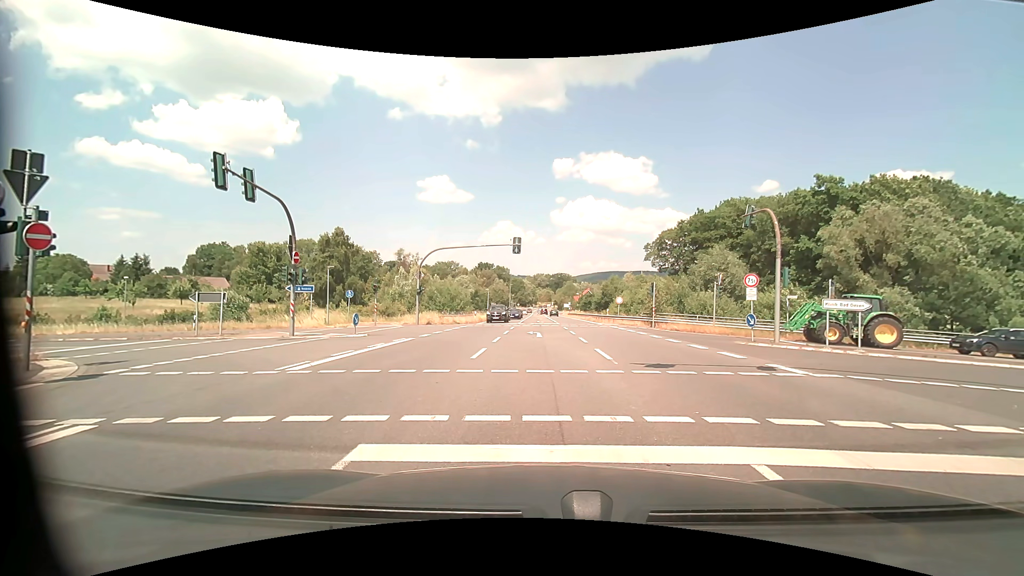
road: secondary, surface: asphalt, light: Day
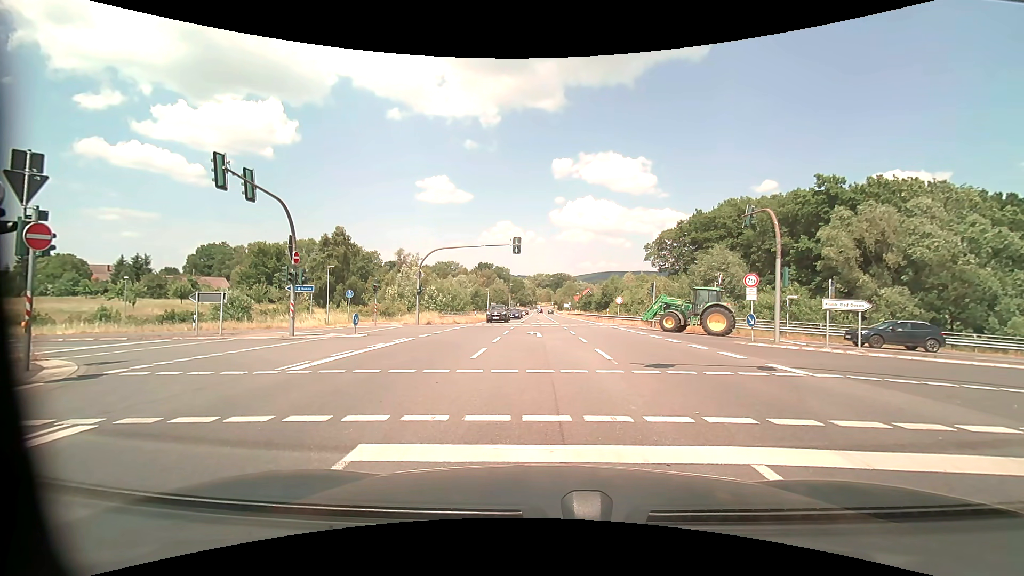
(0.0, 0.0) m; 0°
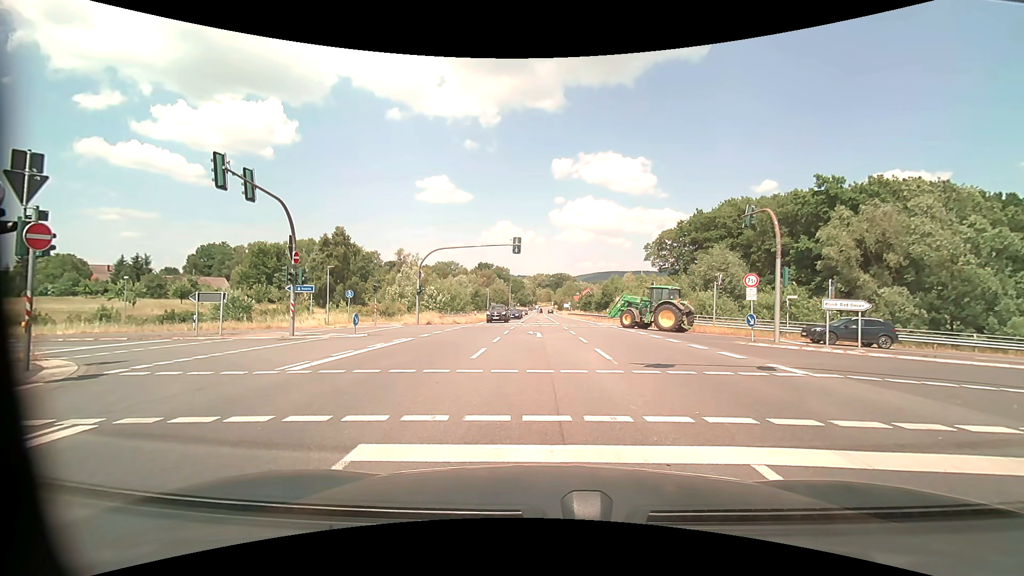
(0.0, 0.0) m; 0°
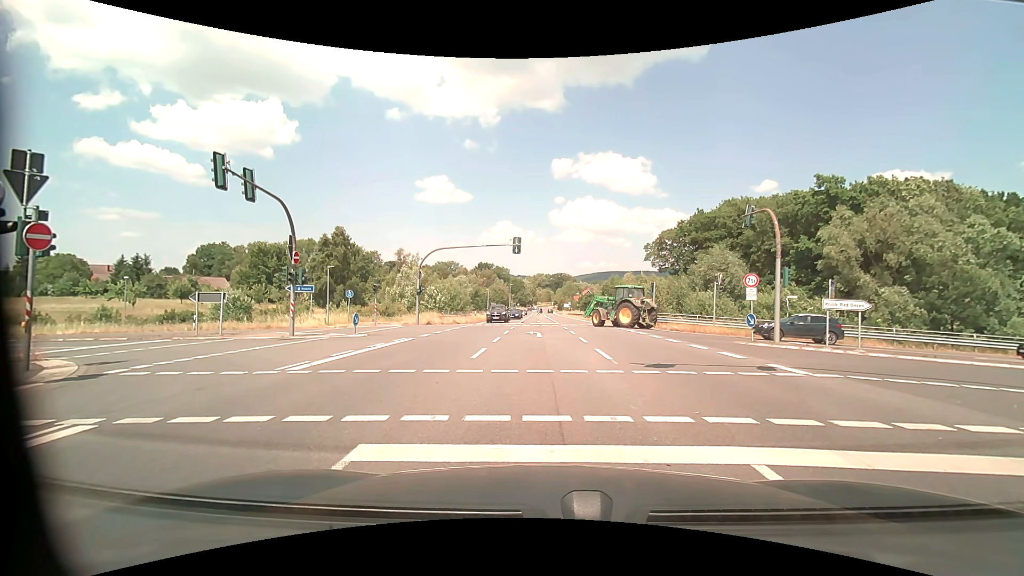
(0.0, 0.0) m; 0°
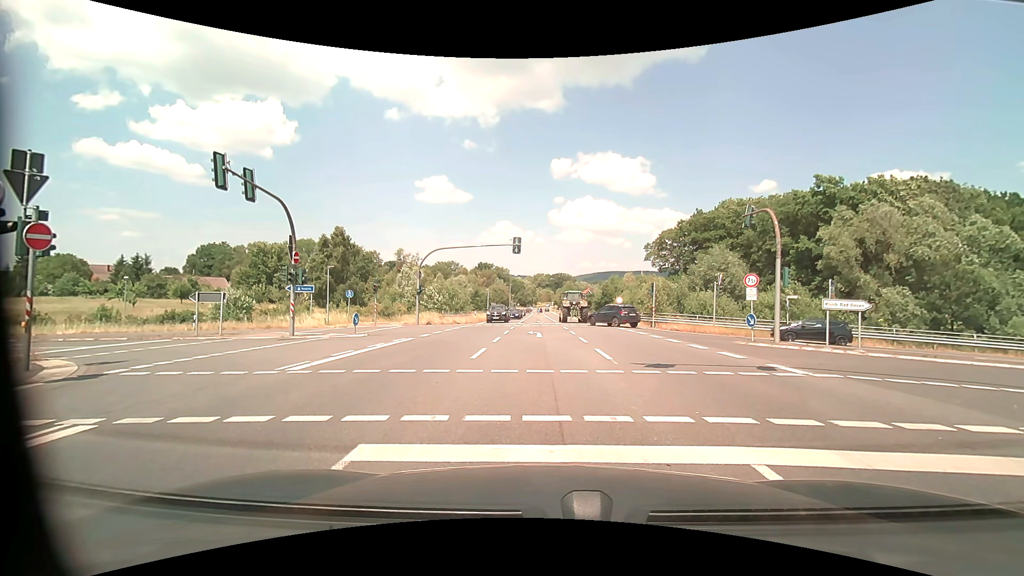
(0.0, 0.0) m; 0°
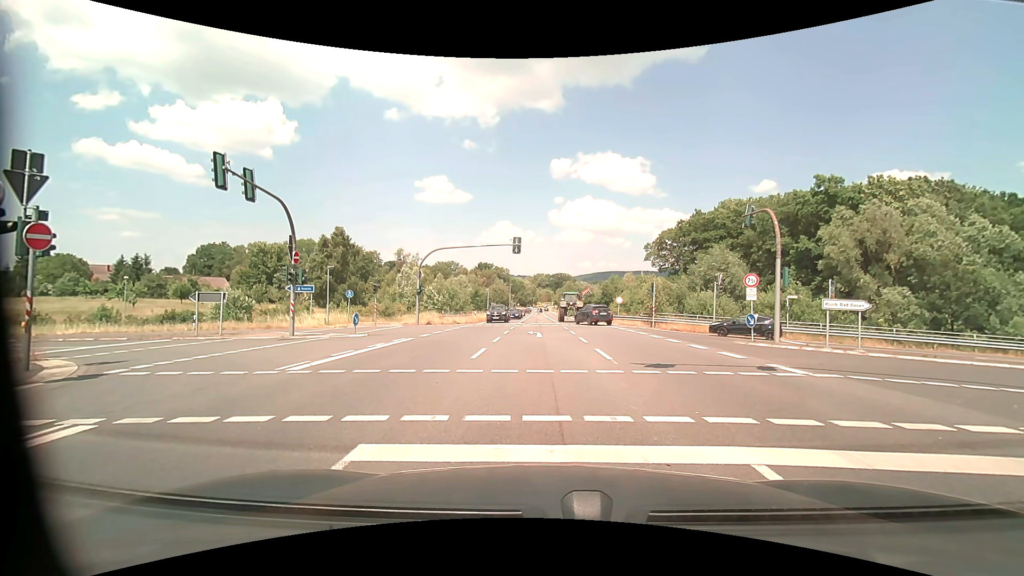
(0.0, 0.0) m; 0°
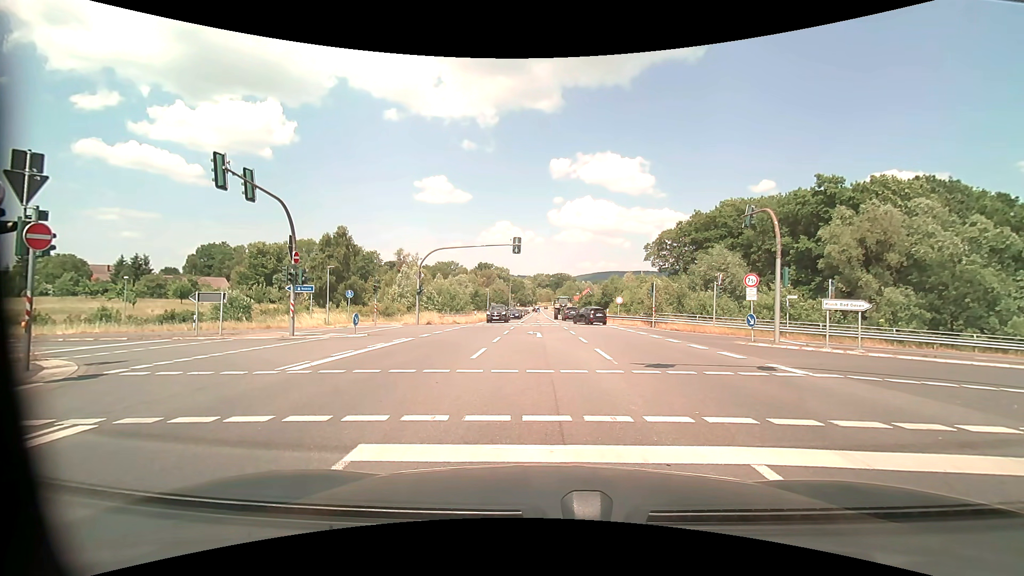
(0.0, 0.0) m; 0°
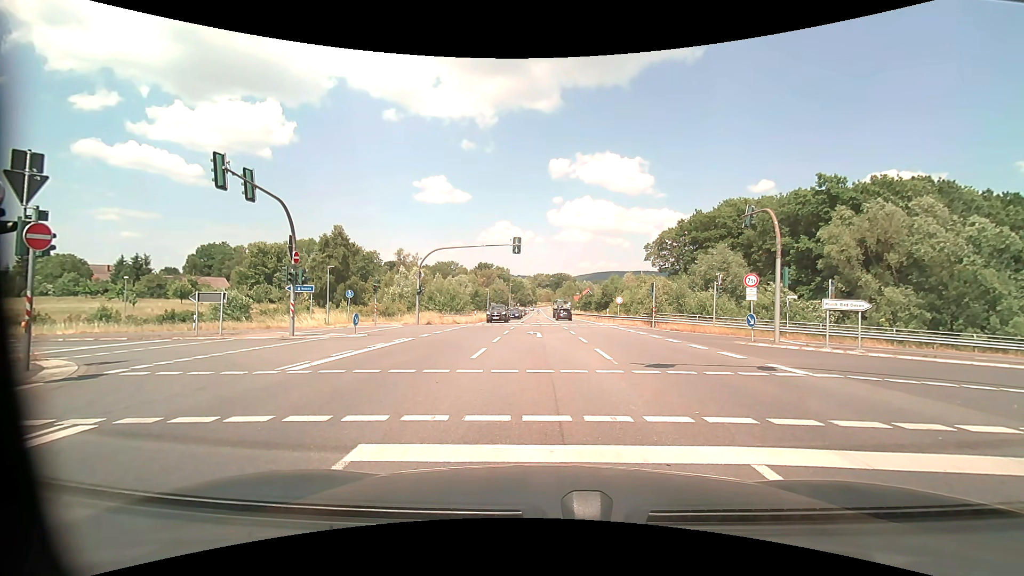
(0.0, 0.0) m; 0°
(0, +10) (0, +20) (-5, +29) (-14, +32) (-24, +32) (-34, +32) (-44, +31) (-54, +30) (-64, +29) (-74, +28) m
